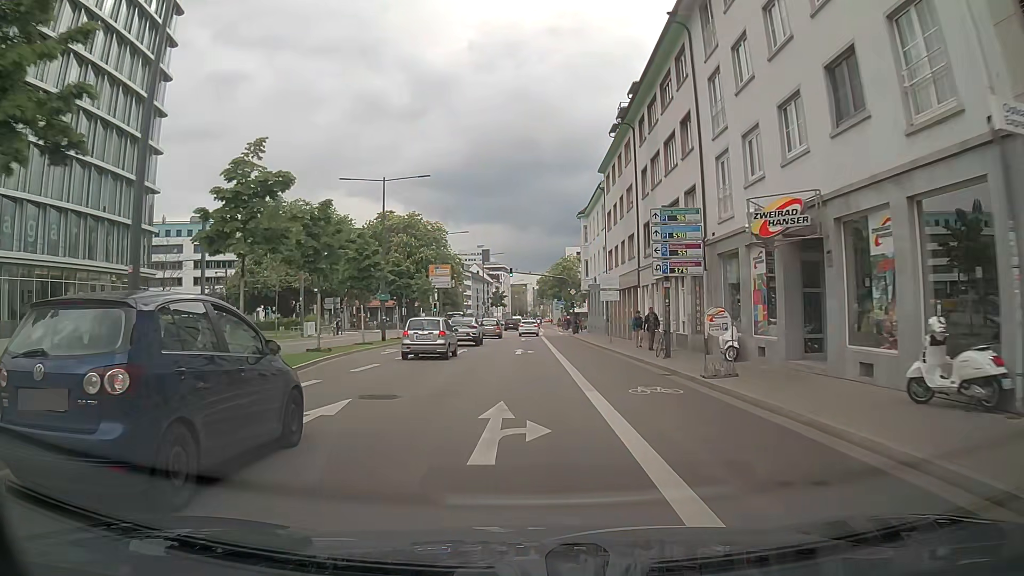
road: primary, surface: asphalt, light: Day
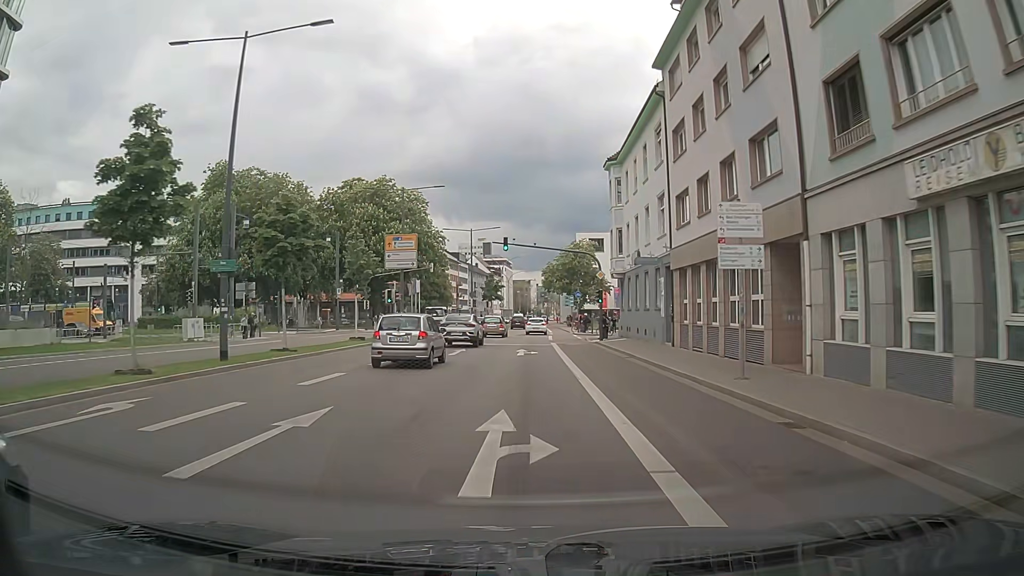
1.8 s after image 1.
(0.0, +22.5) m; -1°
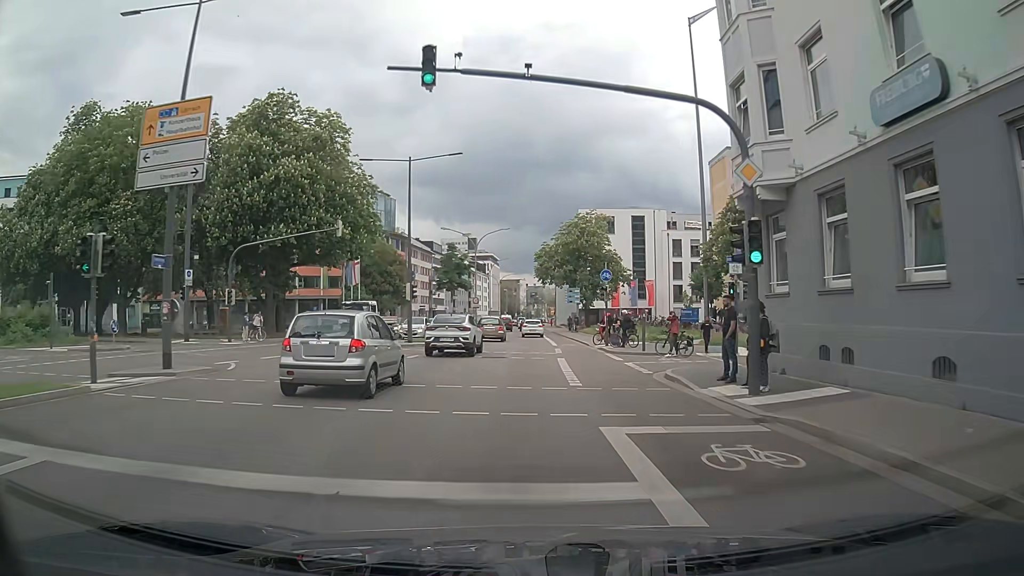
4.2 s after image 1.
(+0.4, +30.1) m; +1°
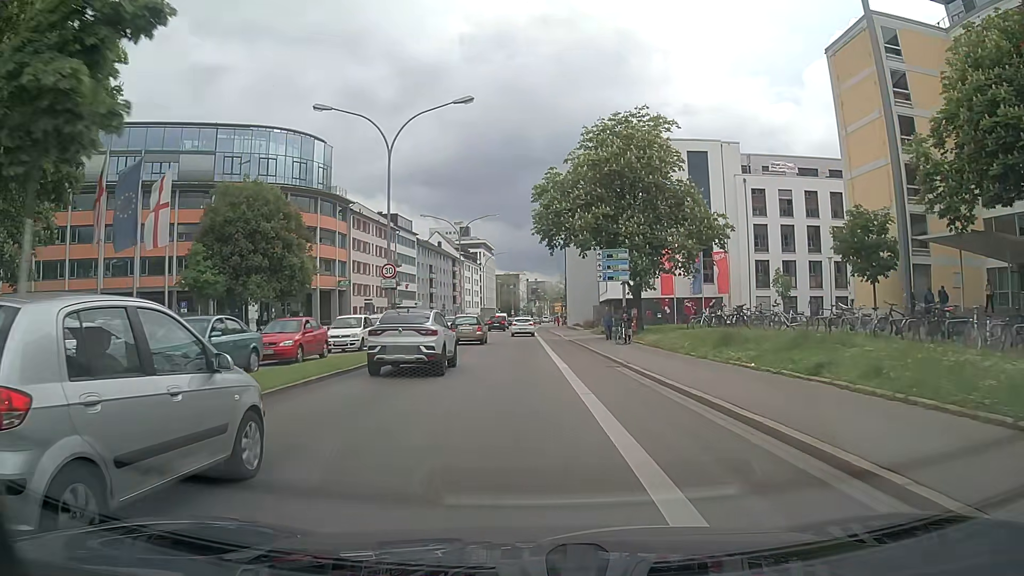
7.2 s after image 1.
(+0.4, +37.7) m; 0°
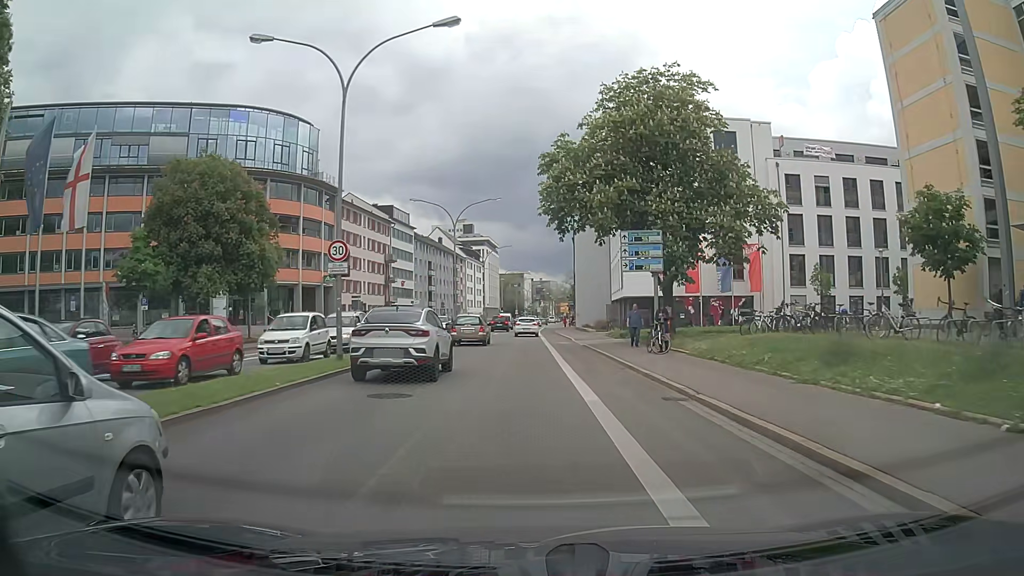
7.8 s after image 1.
(0.0, +7.5) m; -1°
